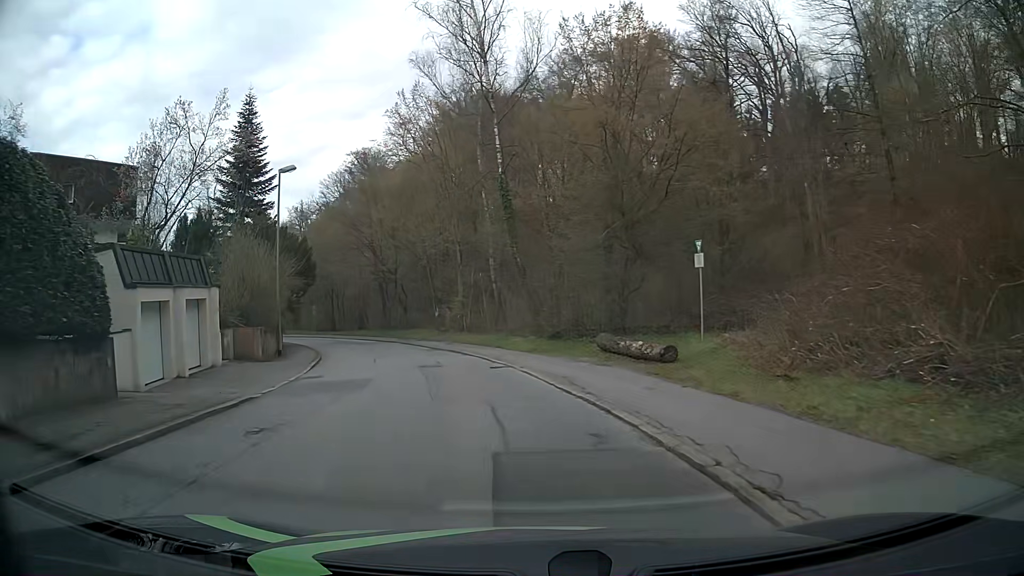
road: residential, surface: asphalt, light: Day
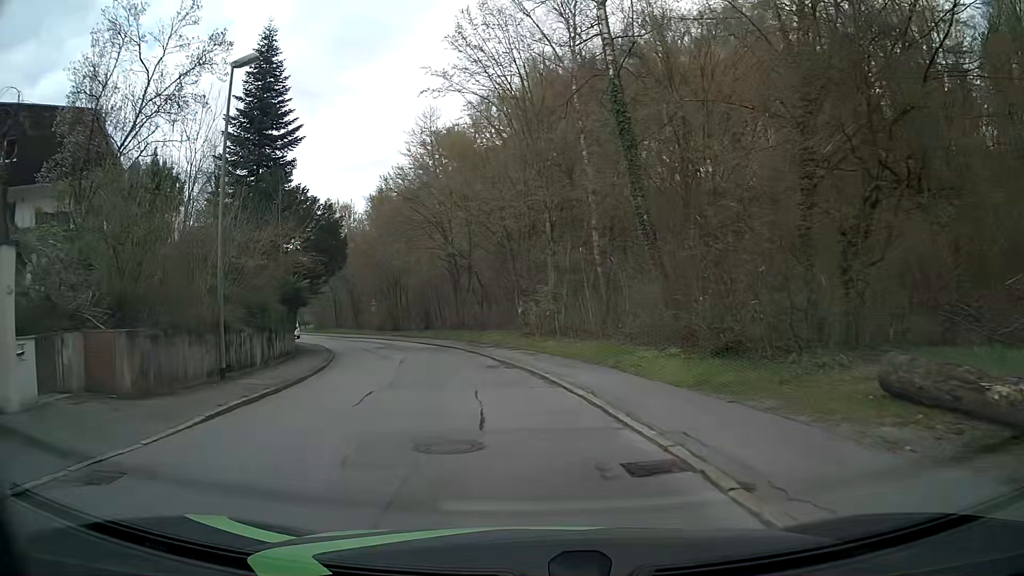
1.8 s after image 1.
(-1.0, +13.3) m; -8°
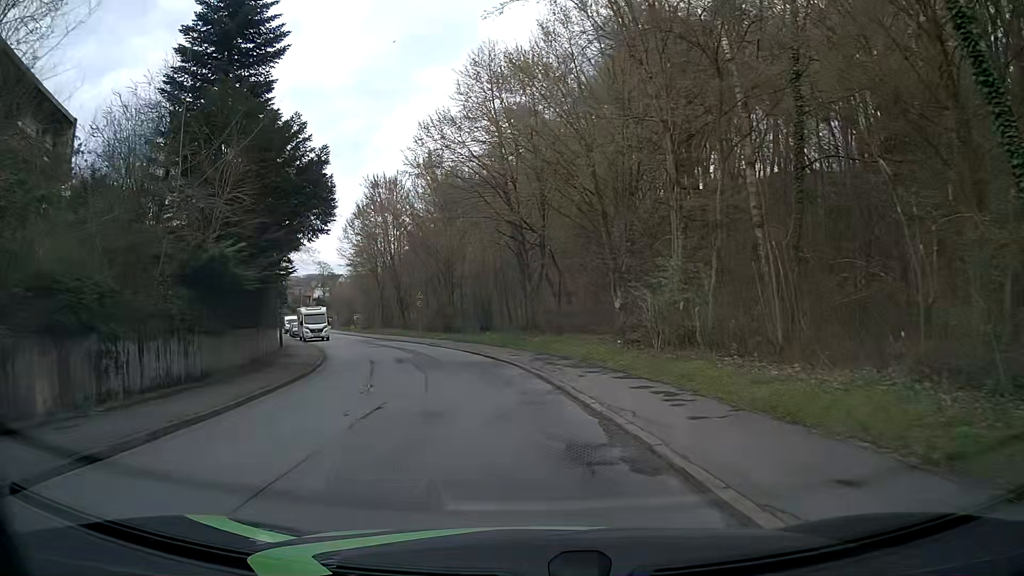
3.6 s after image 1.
(-0.9, +13.5) m; -7°
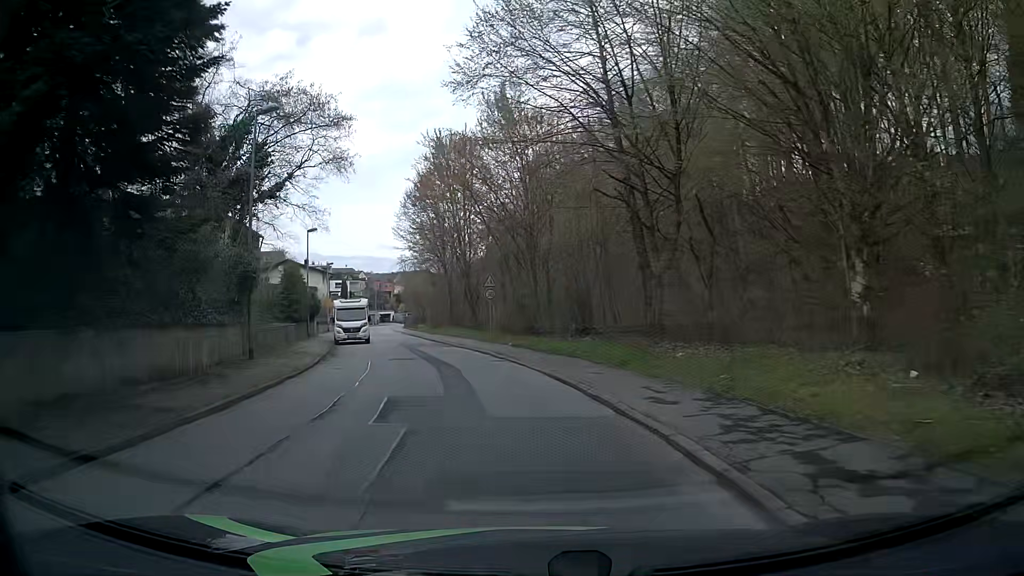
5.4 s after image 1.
(-1.0, +13.5) m; -8°
(-1, +10) (-2, +20) (-4, +30) (-7, +39) (-10, +49) (-12, +58) (-15, +68) (-18, +78) (-20, +87) (-23, +97) m
